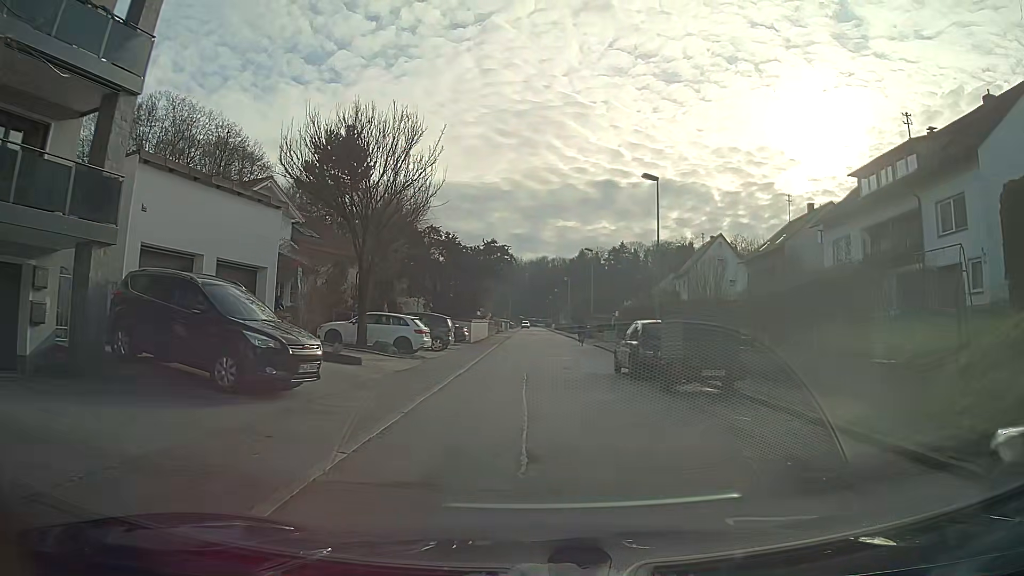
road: residential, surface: asphalt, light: Day
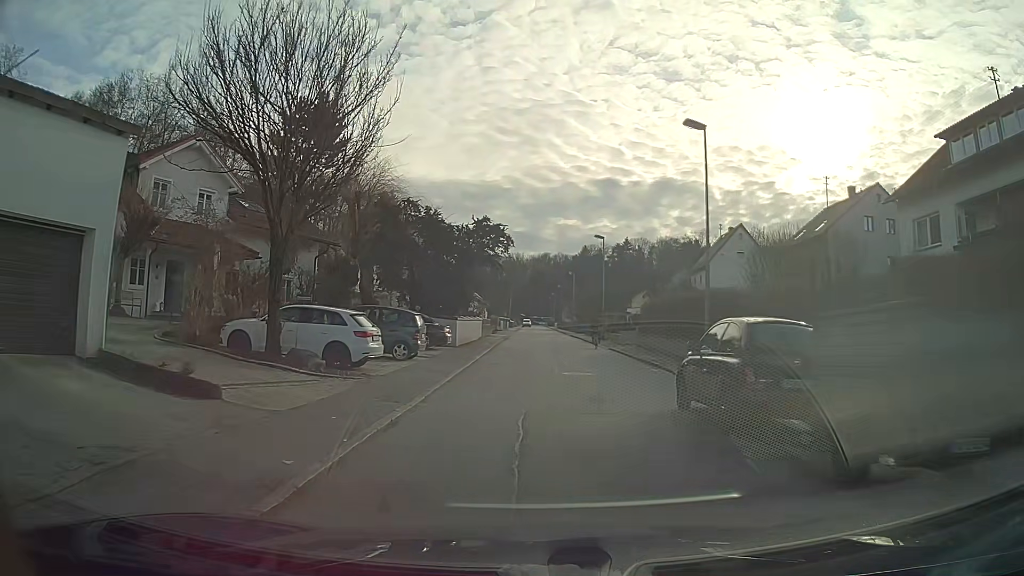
(0.0, +8.5) m; 0°
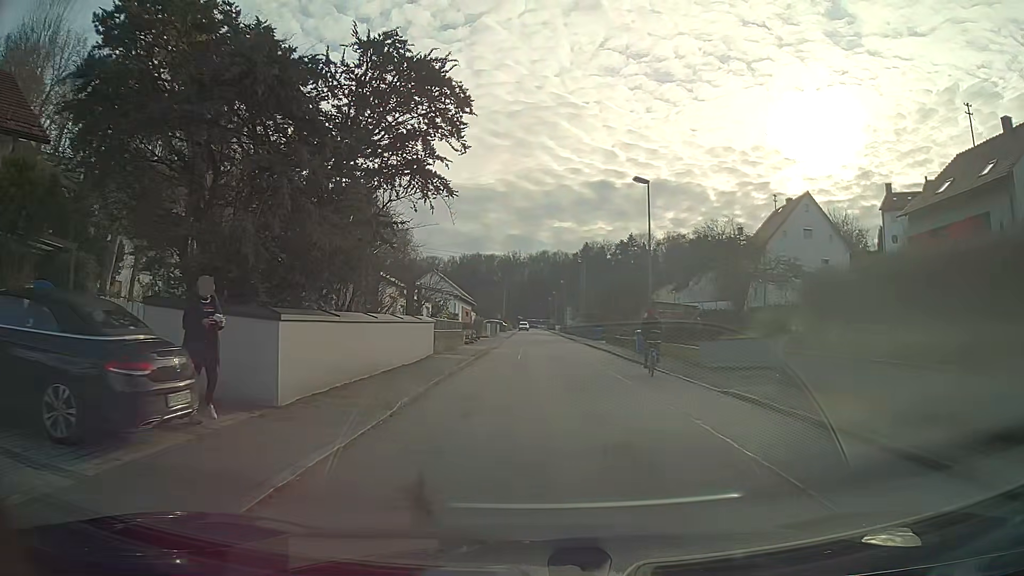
(+0.2, +22.1) m; 0°
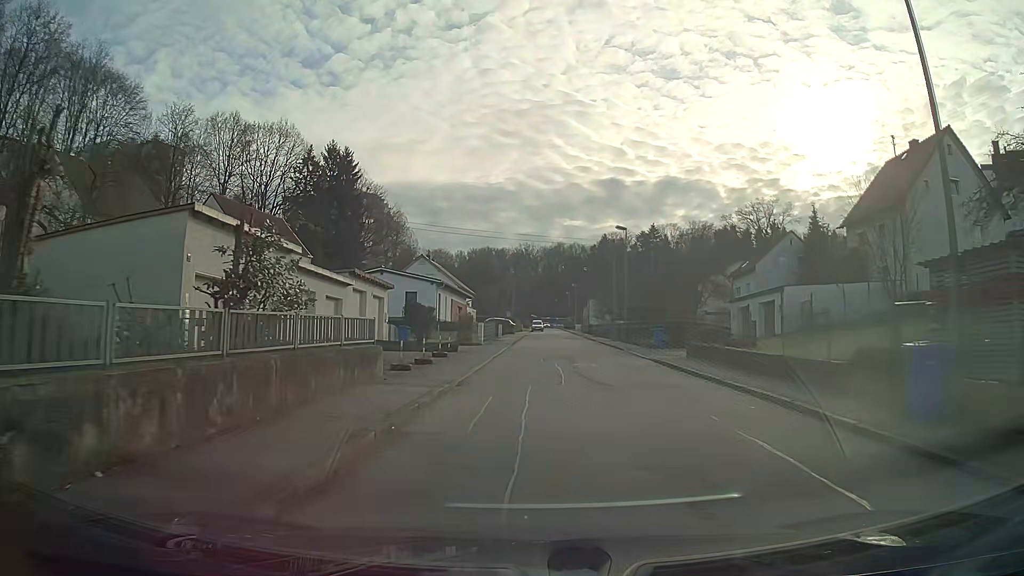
(-0.2, +22.8) m; -1°
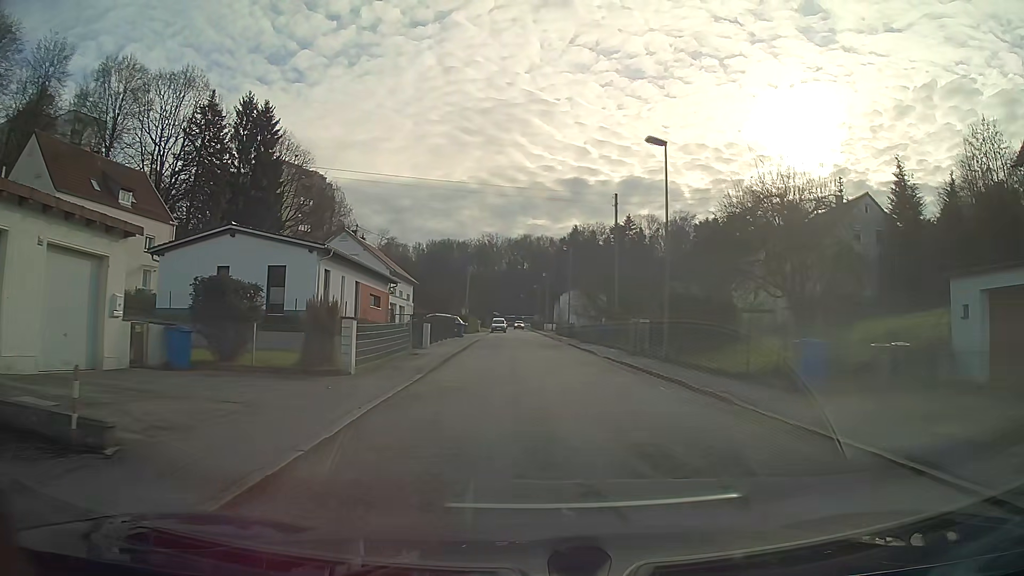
(+0.6, +23.1) m; +4°
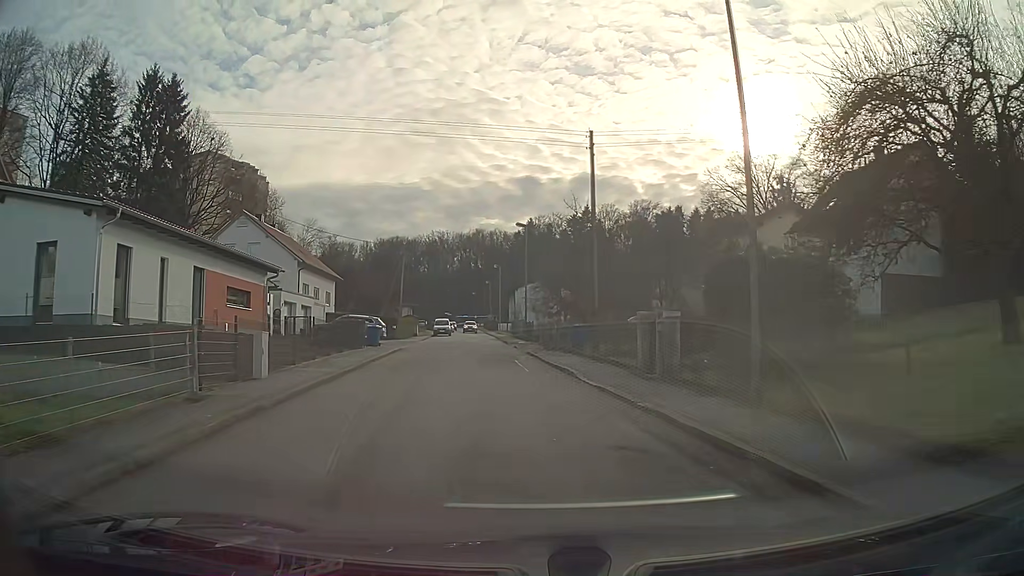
(+0.4, +13.8) m; +2°
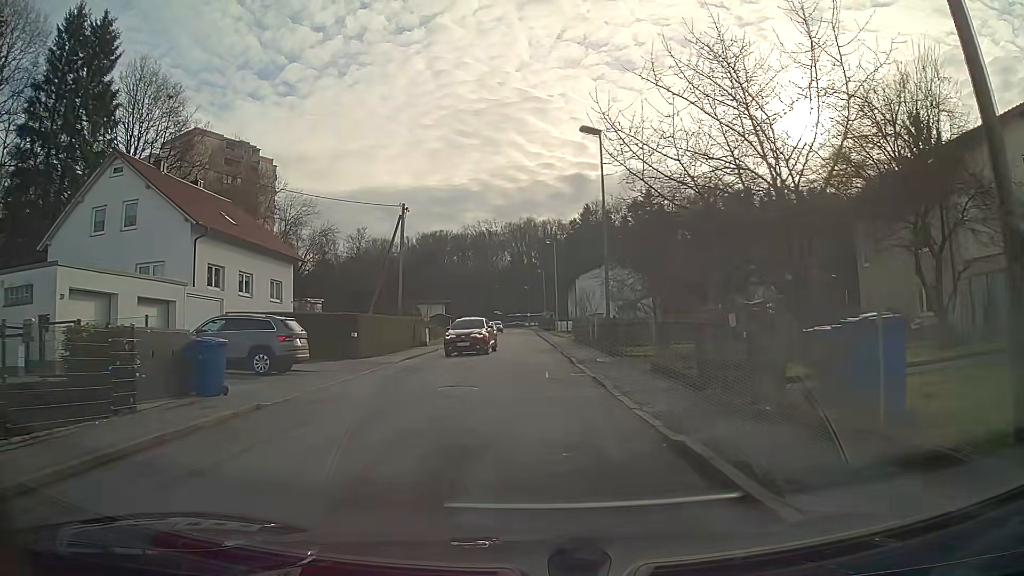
(-1.1, +23.2) m; -5°
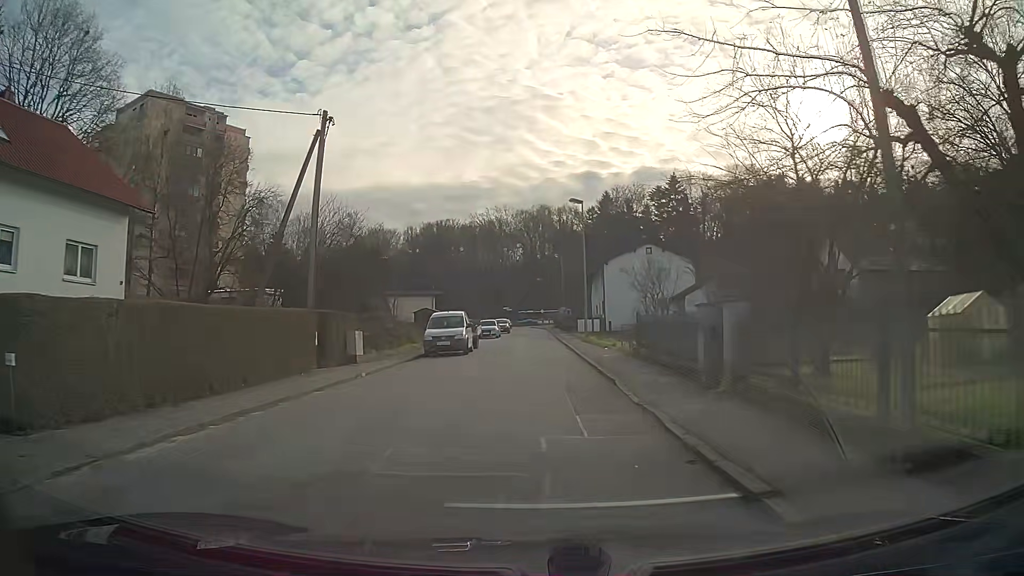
(-0.2, +18.6) m; -1°
